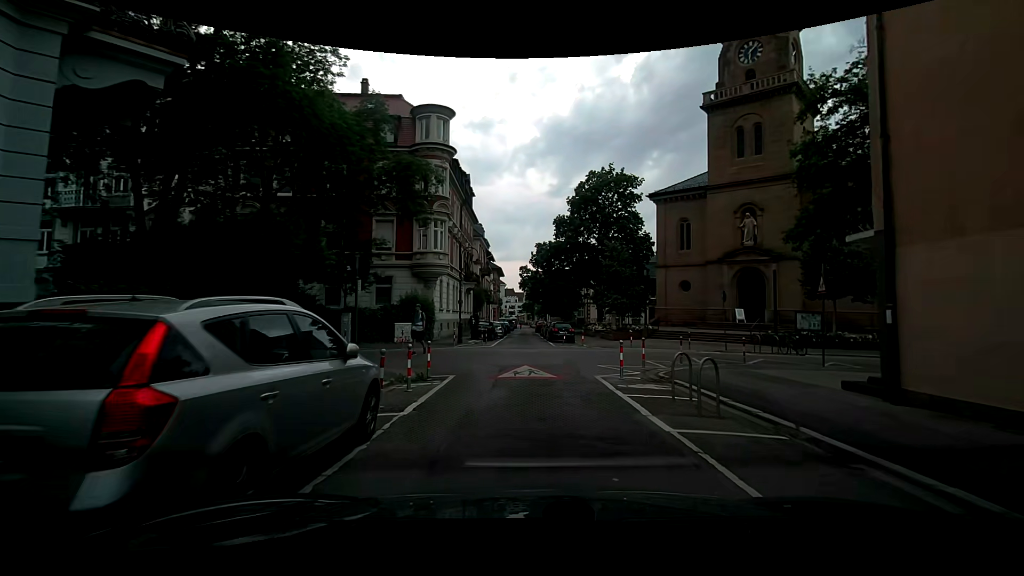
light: Day
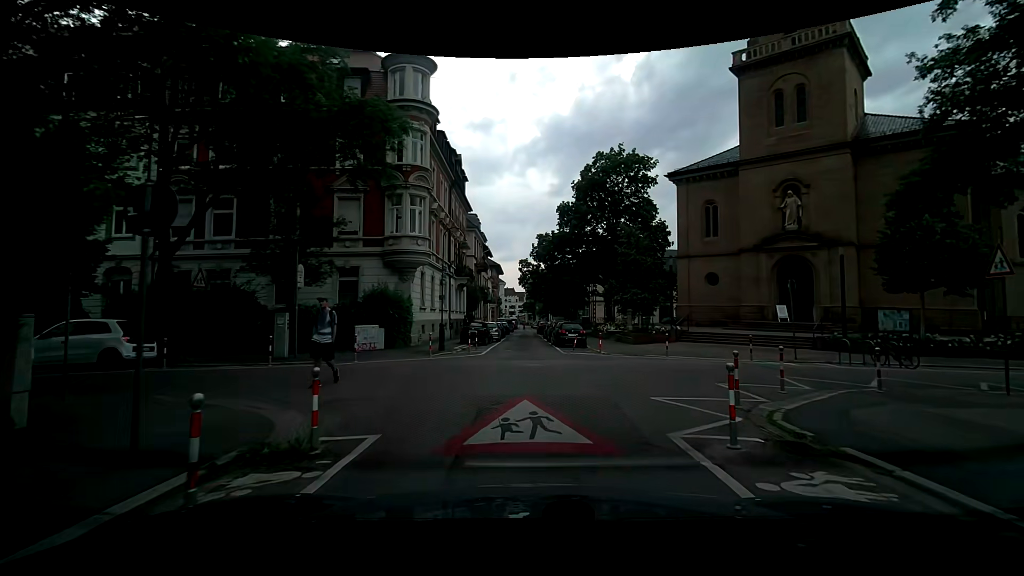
(-0.1, +6.3) m; -2°
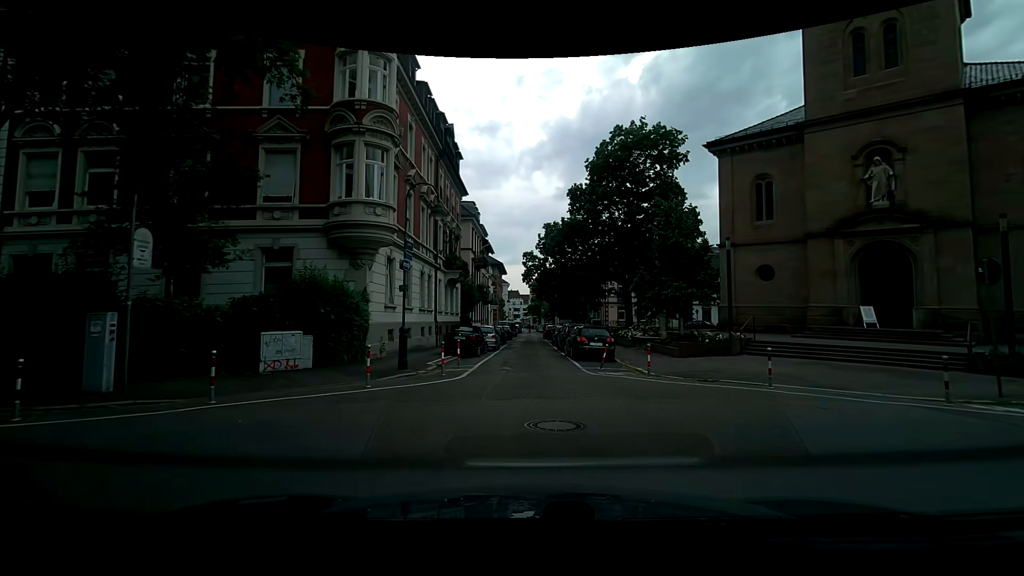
(+0.1, +7.7) m; 0°
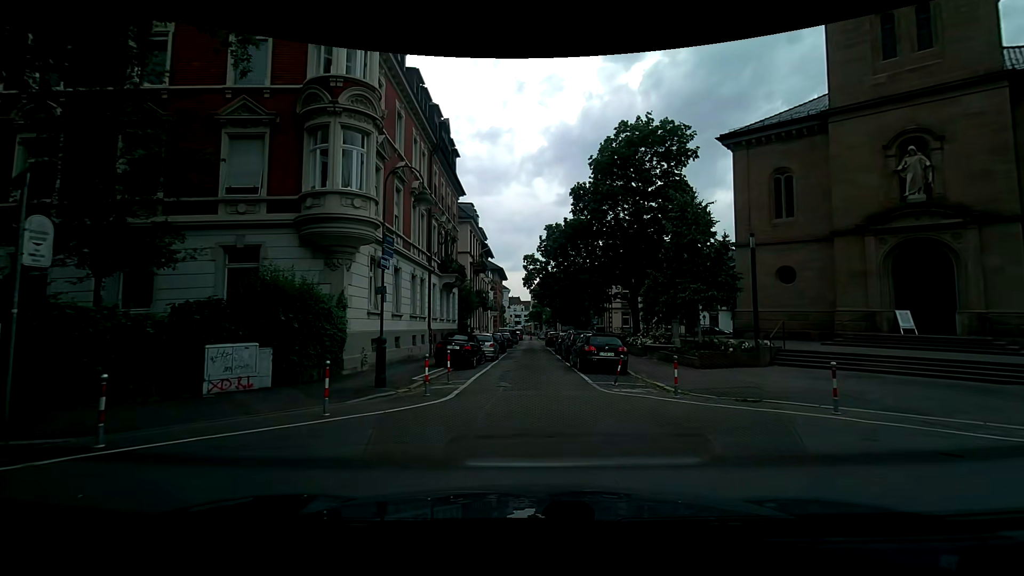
(0.0, +2.4) m; +1°
